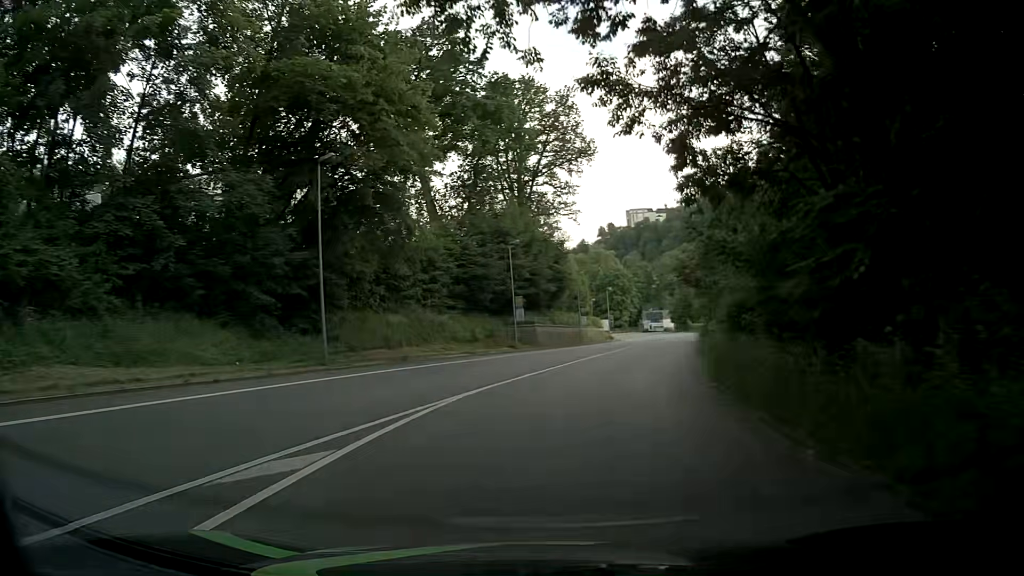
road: primary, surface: asphalt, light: Day
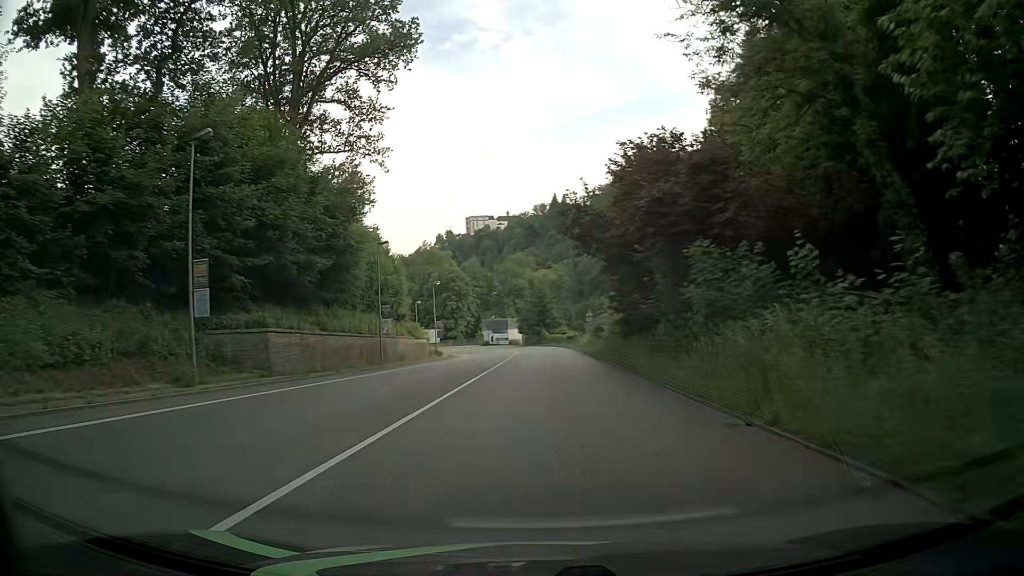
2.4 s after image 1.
(+4.1, +30.2) m; +13°
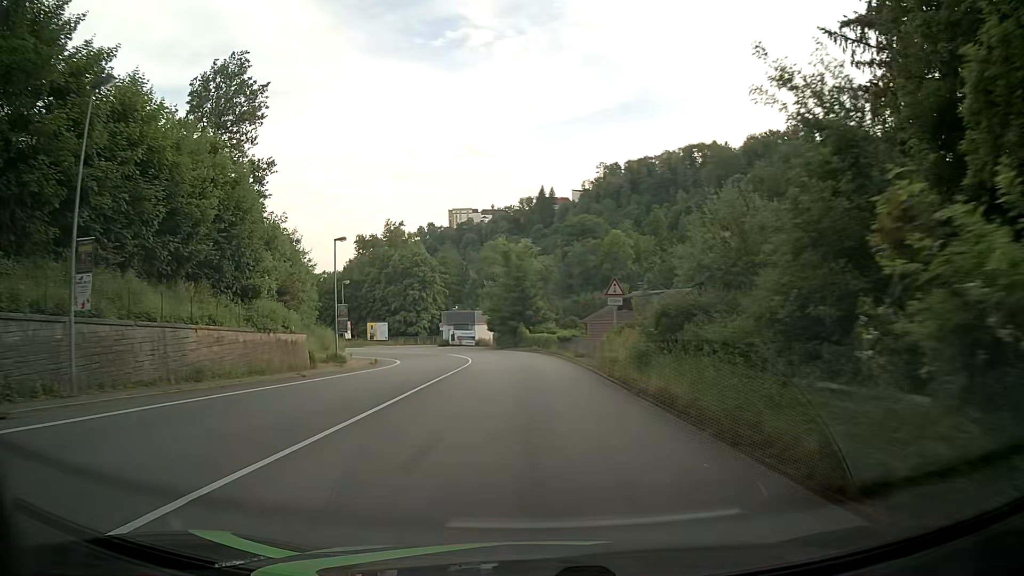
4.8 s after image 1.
(+1.1, +30.5) m; +2°
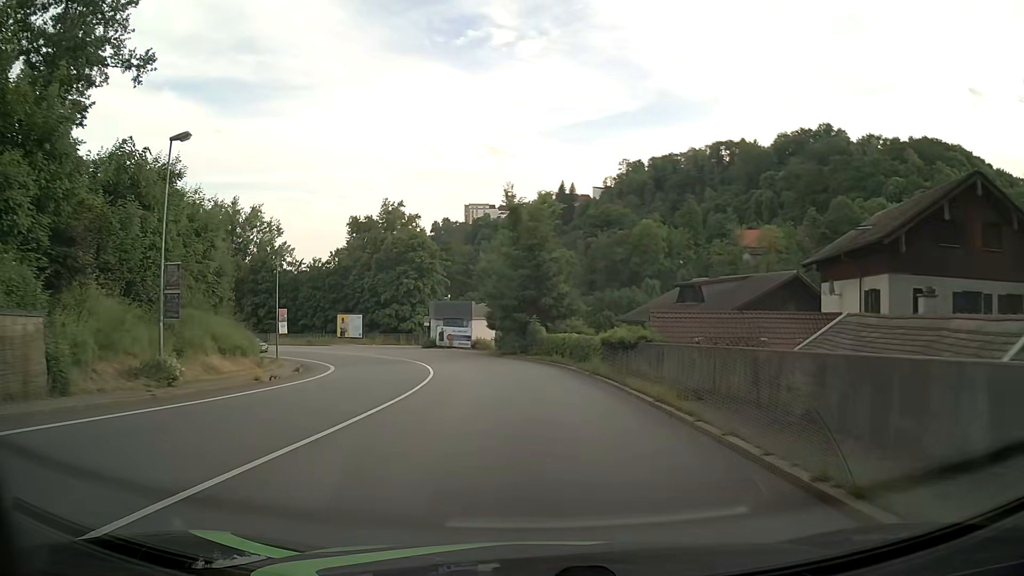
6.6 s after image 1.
(+0.1, +23.0) m; -1°
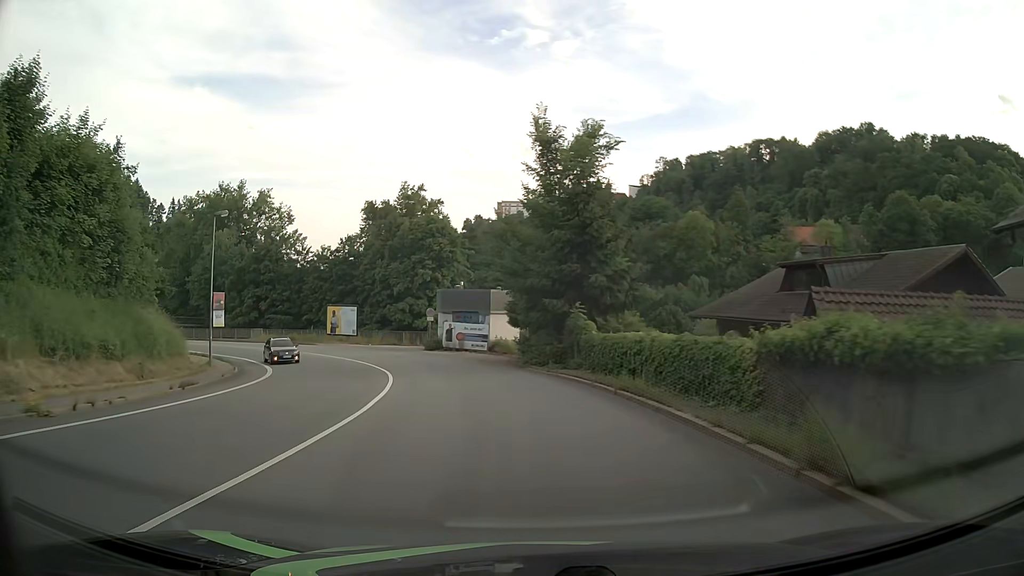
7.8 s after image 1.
(-0.3, +15.3) m; -3°
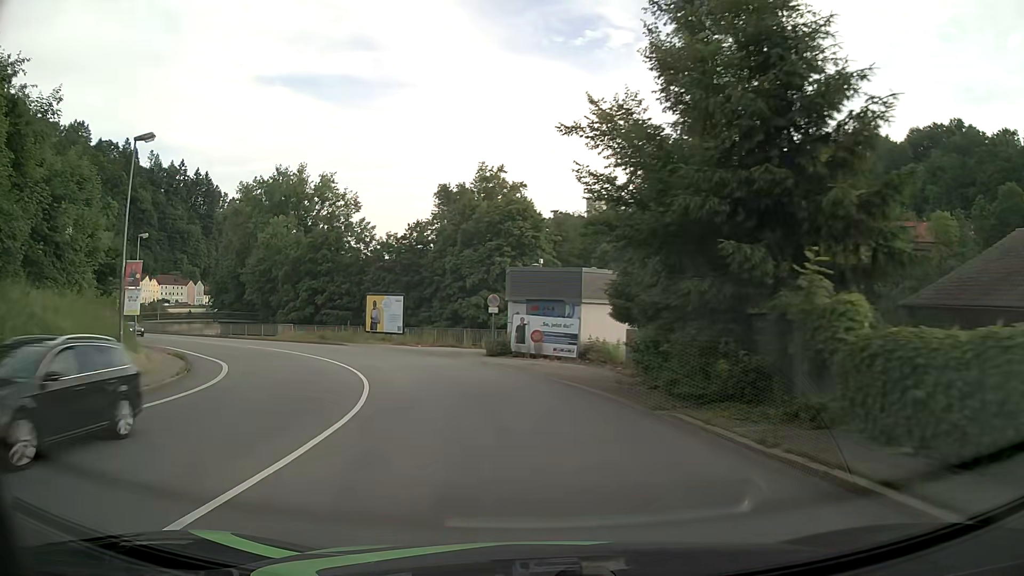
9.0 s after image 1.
(-0.9, +15.3) m; -7°
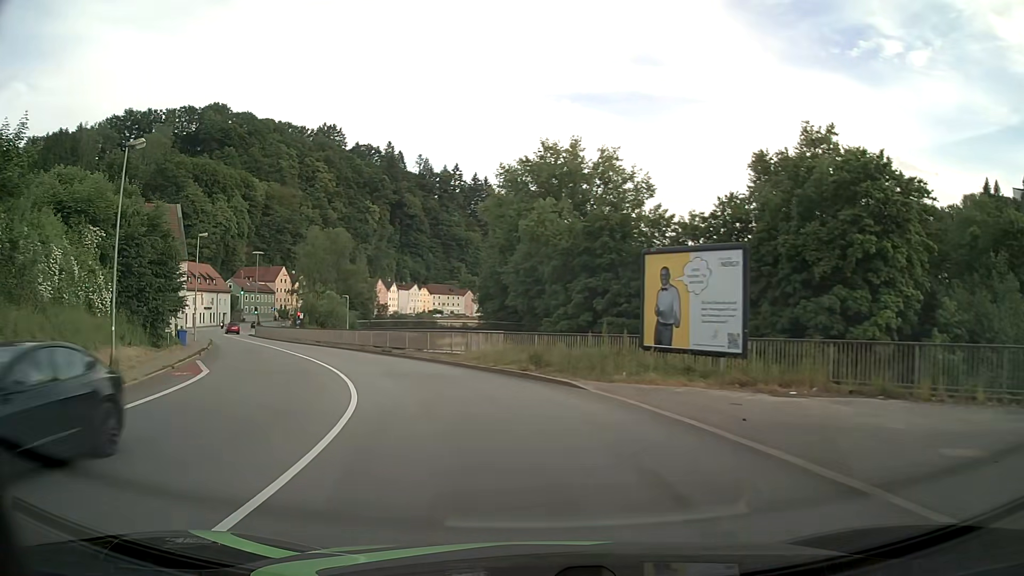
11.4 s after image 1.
(-6.0, +29.6) m; -26°
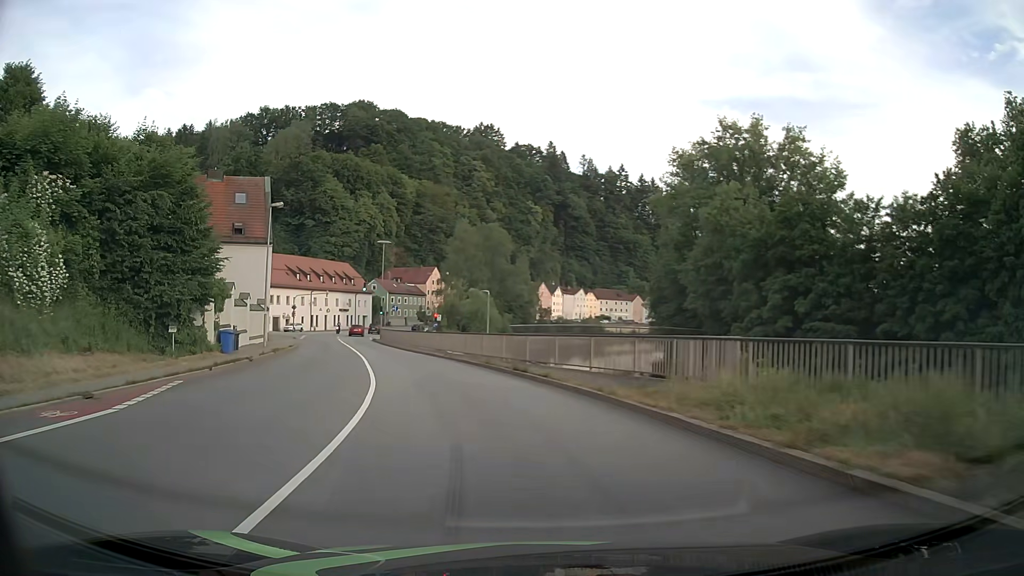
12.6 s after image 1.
(-1.9, +15.0) m; -14°
(-1, +10) (-3, +20) (-5, +29) (-9, +39) (-12, +48) (-15, +58) (-18, +67) (-21, +77) (-24, +86) (-25, +96) m
